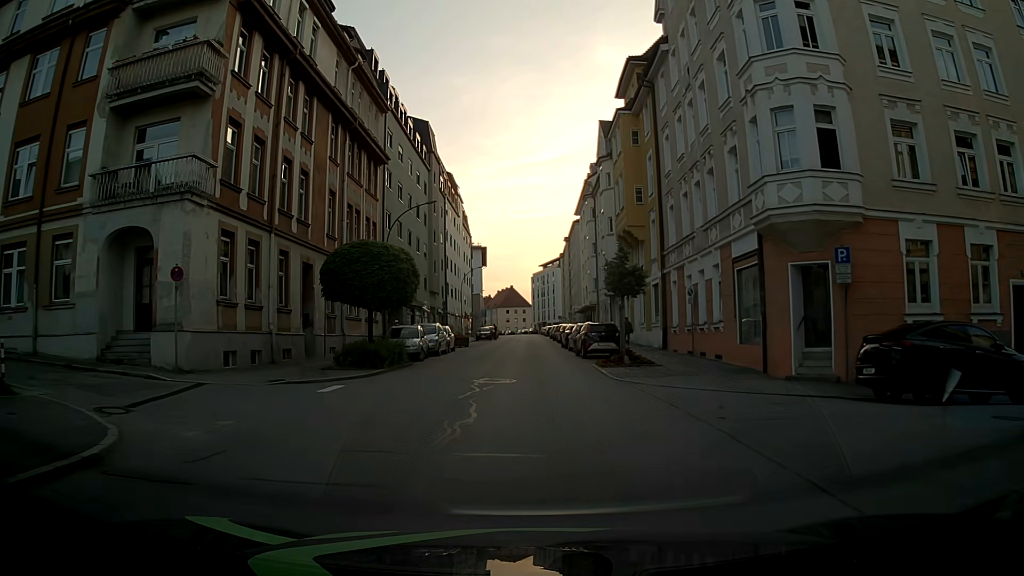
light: Day
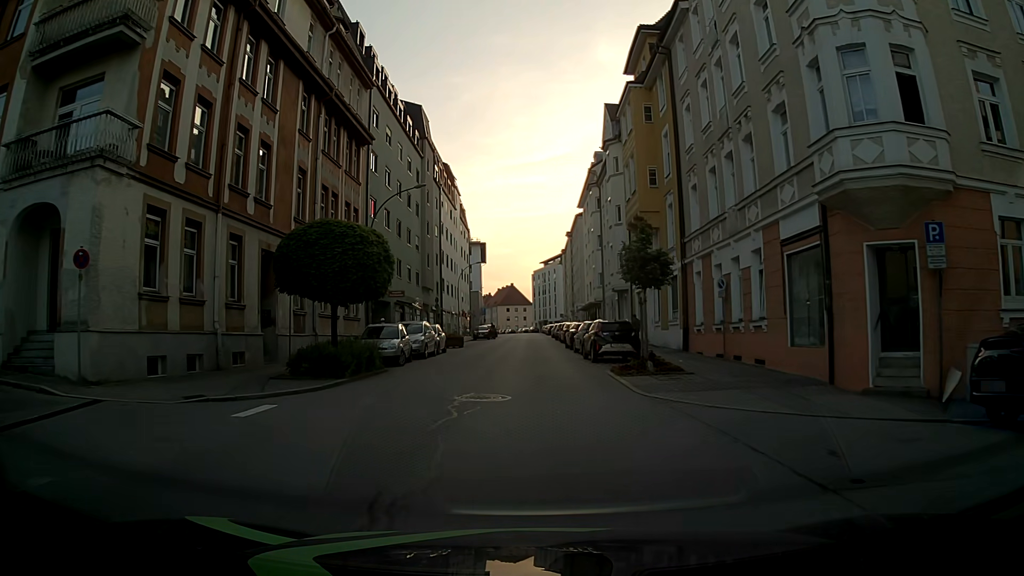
(0.0, +4.3) m; 0°
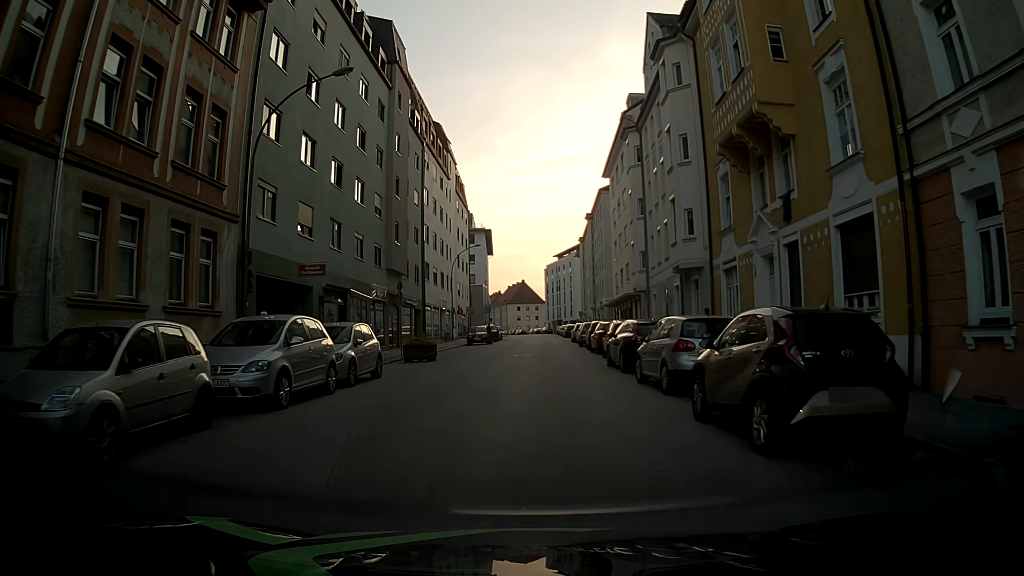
(0.0, +17.1) m; -1°
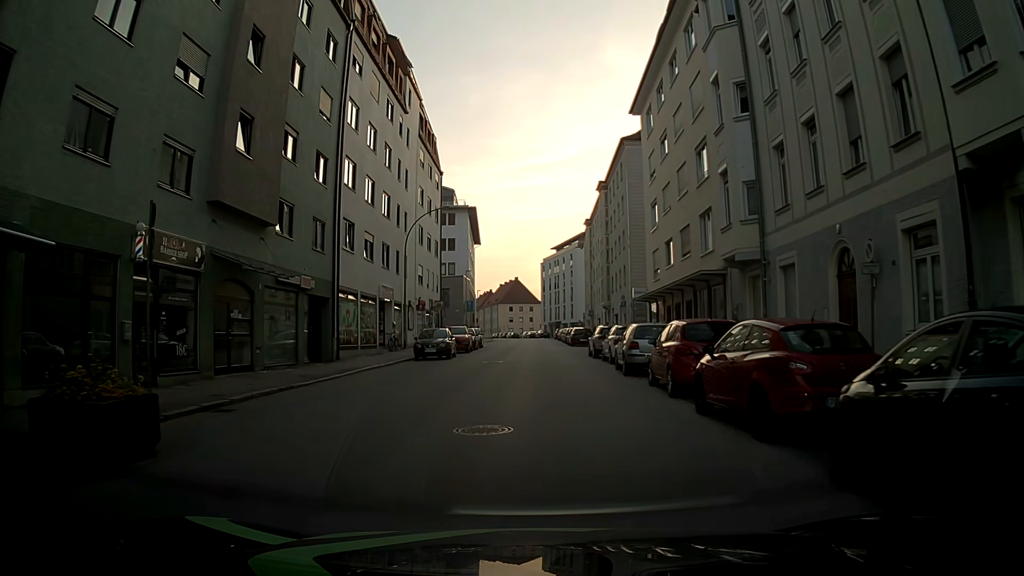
(+0.3, +21.2) m; +1°
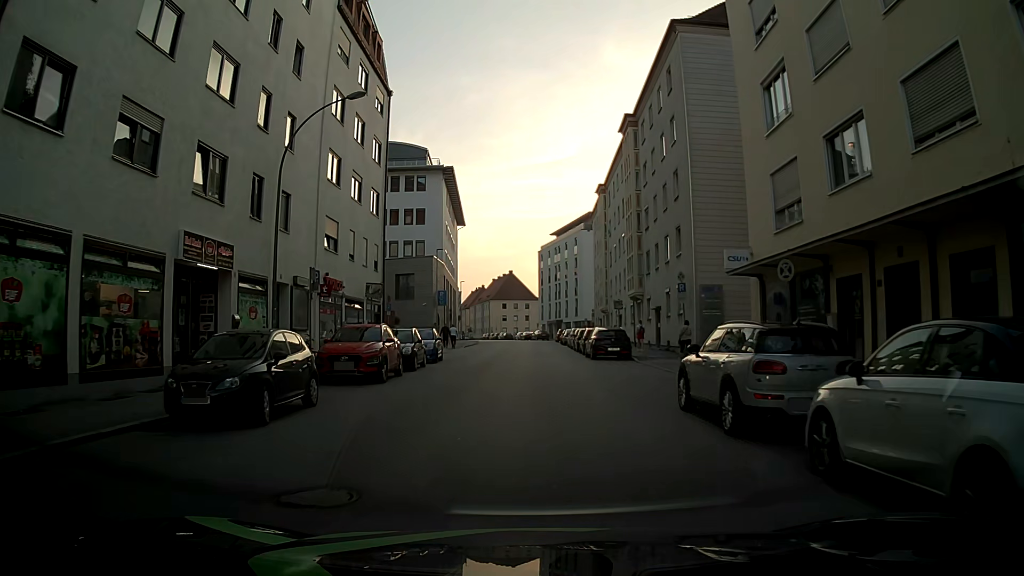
(+0.2, +21.2) m; 0°
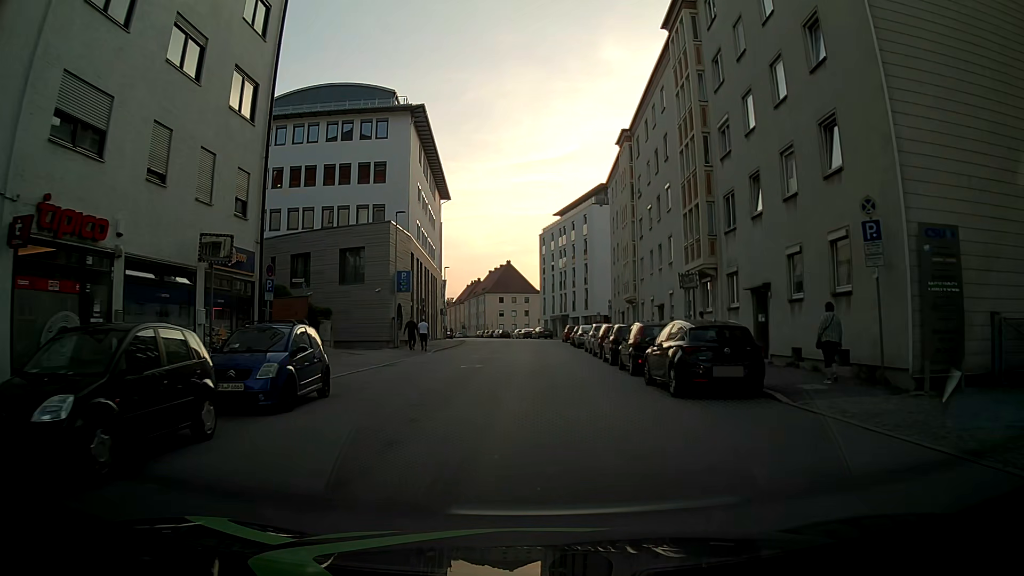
(+0.4, +17.4) m; +1°
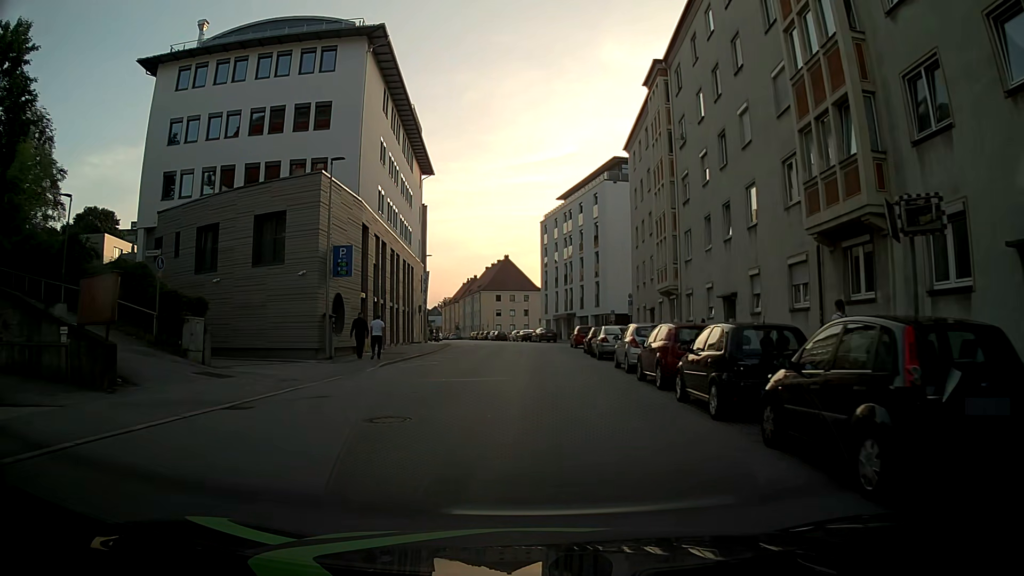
(+0.1, +13.5) m; 0°
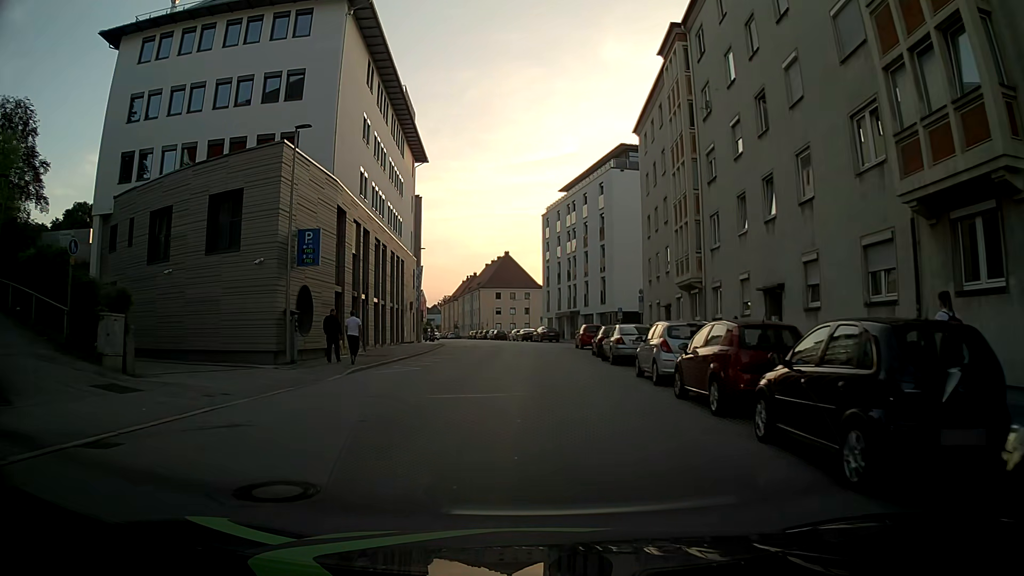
(0.0, +4.6) m; 0°
(0, +10) (0, +20) (0, +30) (0, +40) (-1, +50) (-1, +60) (-3, +70) (-5, +80) (-7, +89) (-9, +99) m
